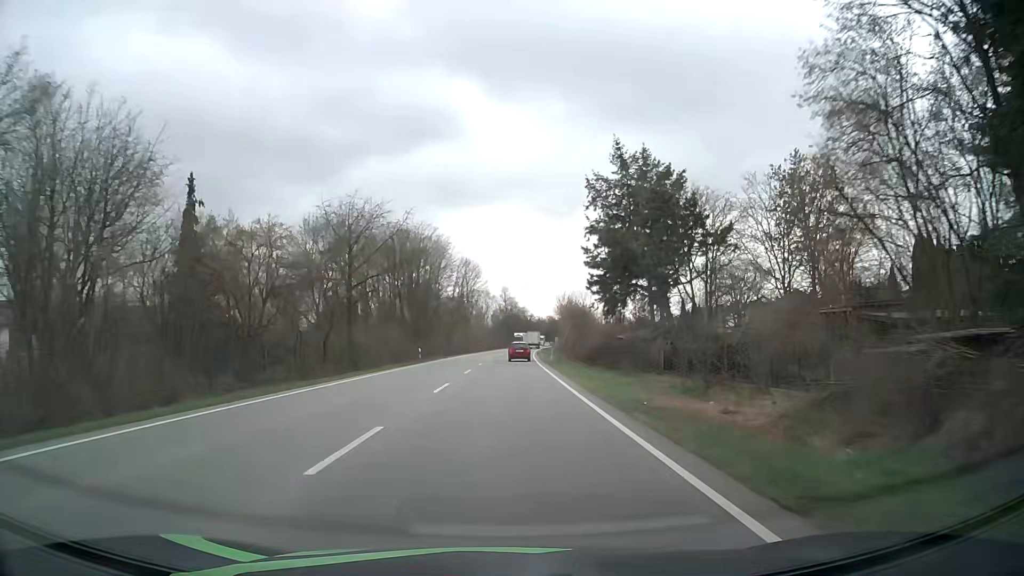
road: primary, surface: asphalt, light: Day
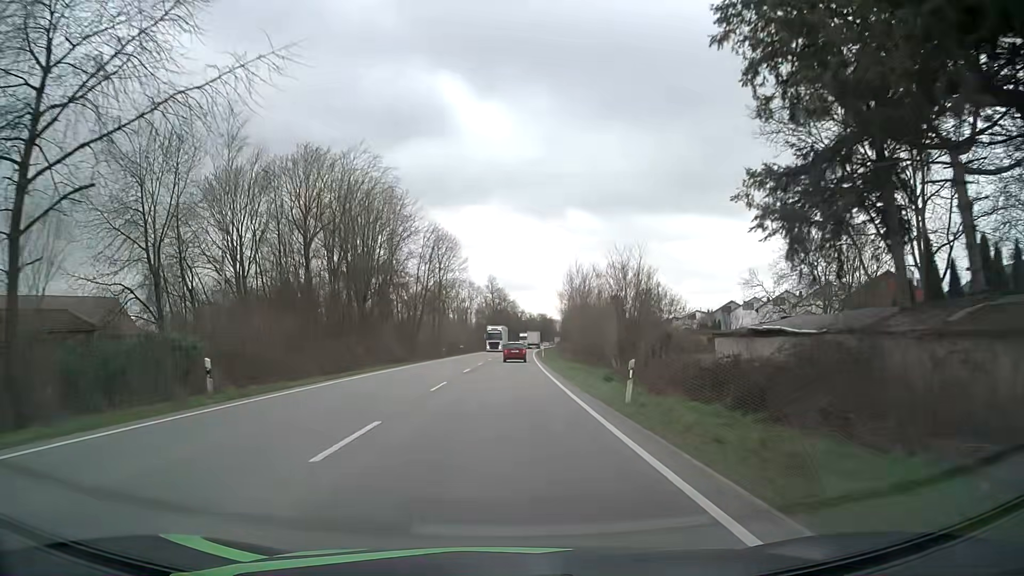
(+0.3, +35.1) m; +1°
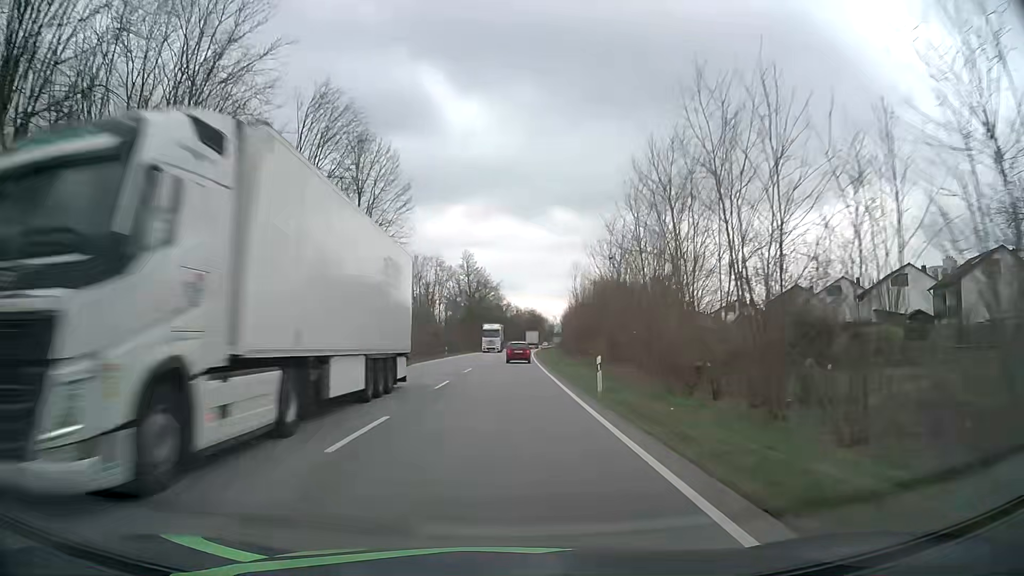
(+0.5, +47.1) m; +1°
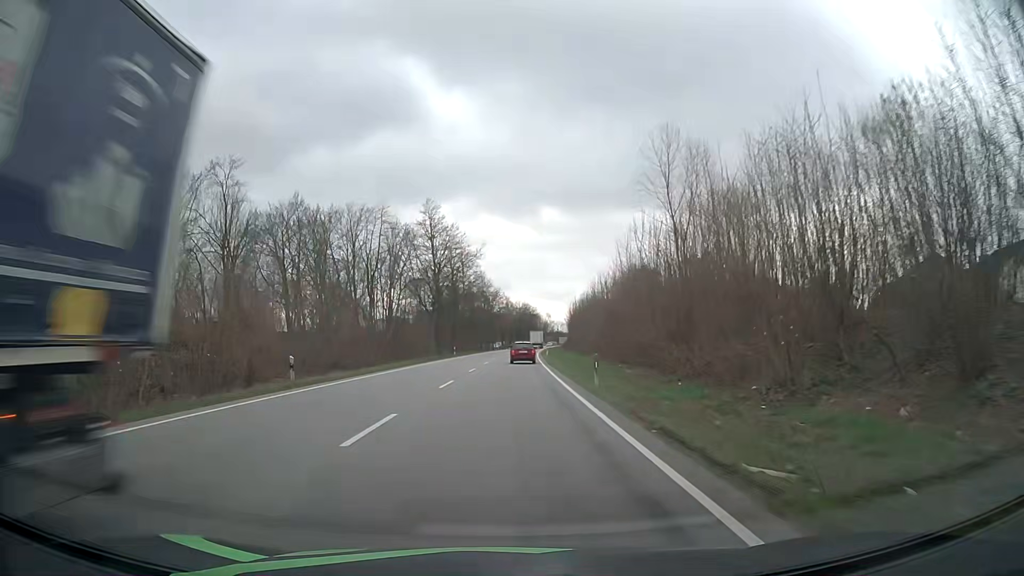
(+0.5, +47.0) m; +1°
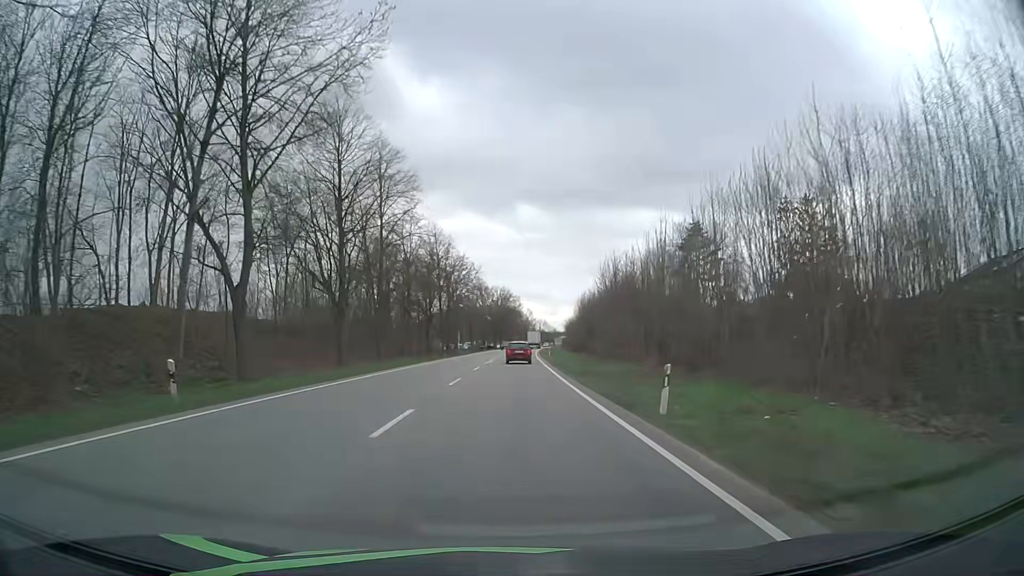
(+0.9, +58.2) m; +2°
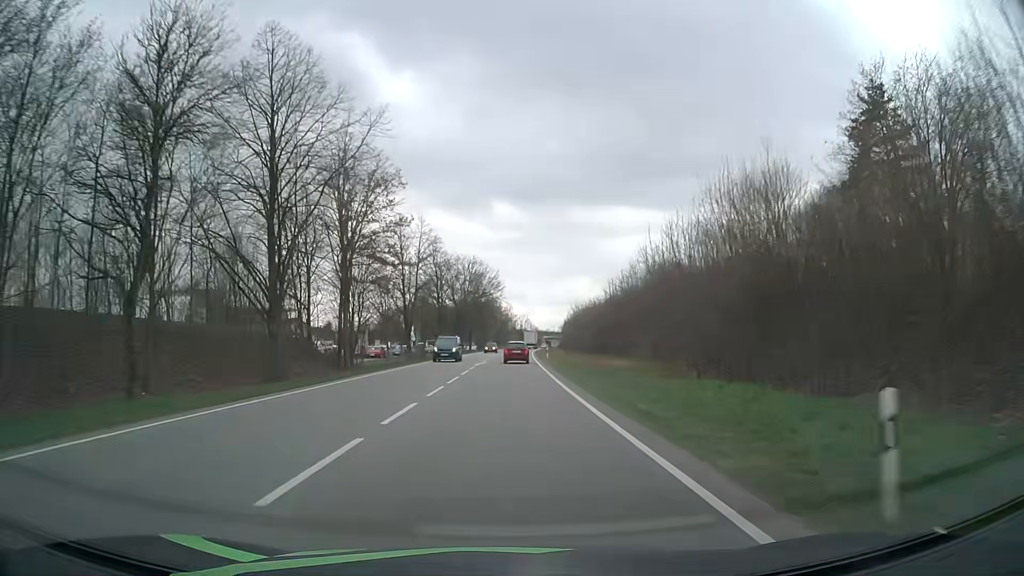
(+1.0, +57.7) m; +2°
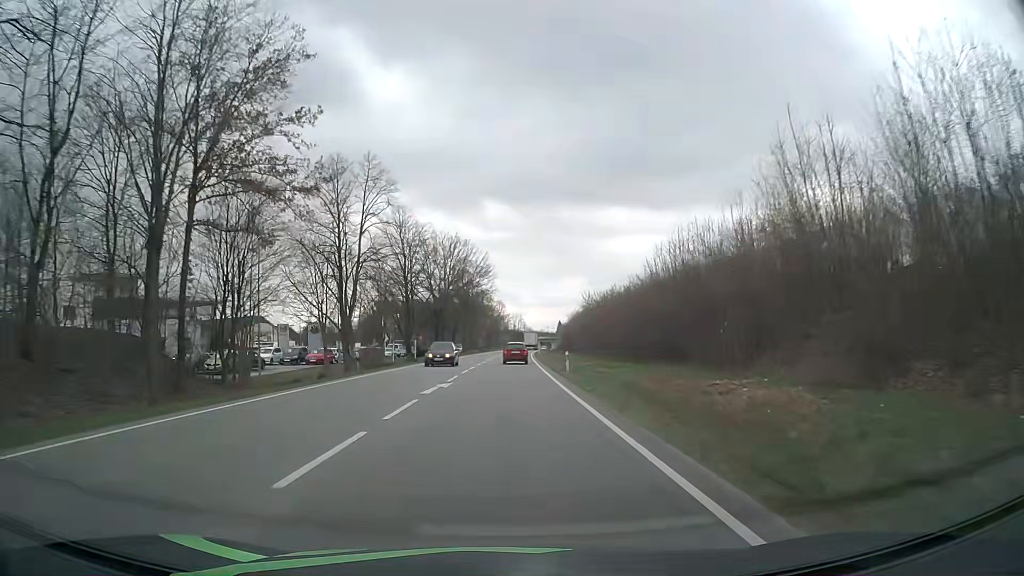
(+0.2, +23.0) m; +1°
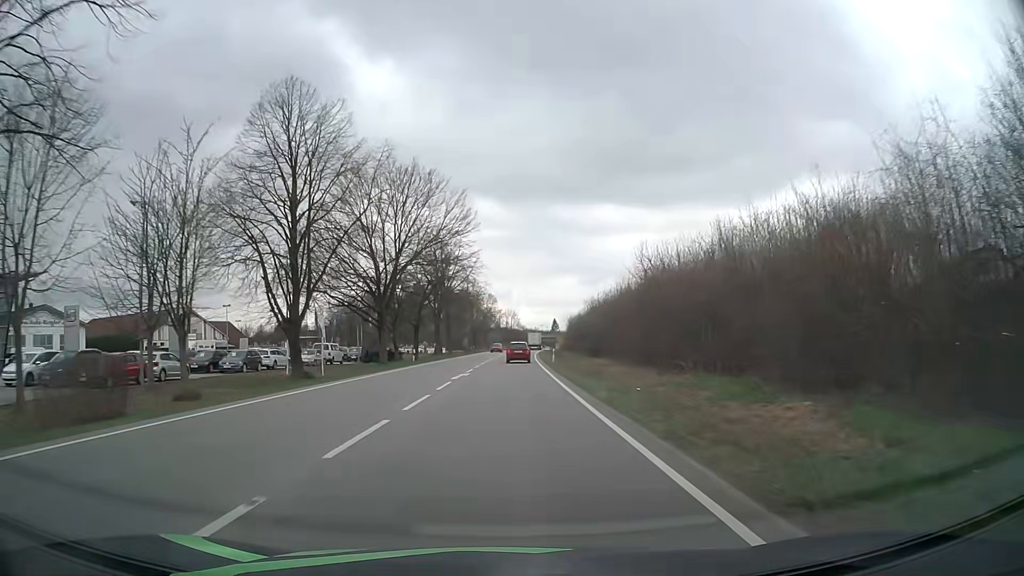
(+0.1, +34.2) m; +1°
(0, +10) (0, +20) (0, +30) (0, +40) (0, +50) (+1, +60) (+1, +70) (+1, +80) (+2, +90) (+2, +100) m
